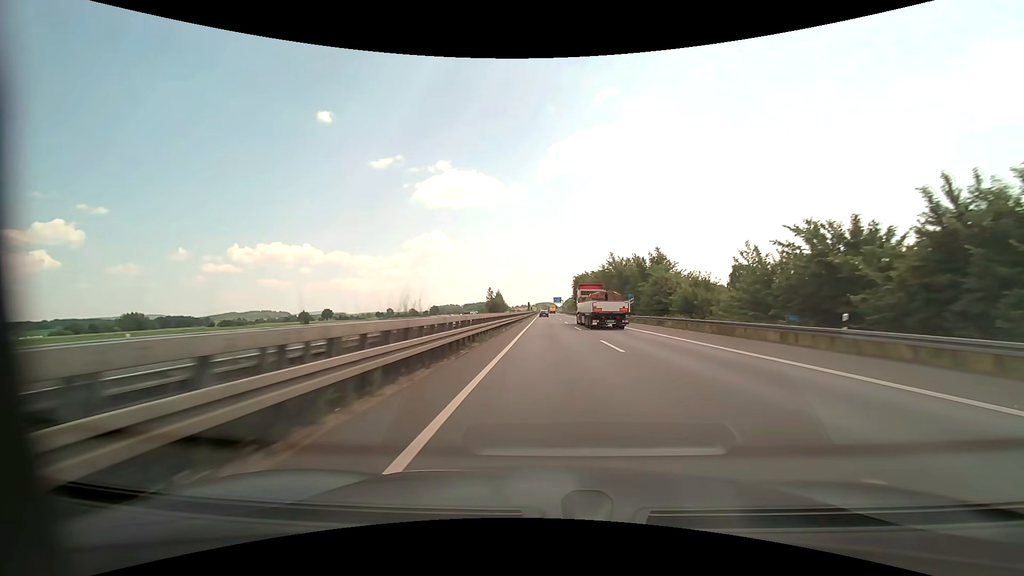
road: motorway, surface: asphalt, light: Day
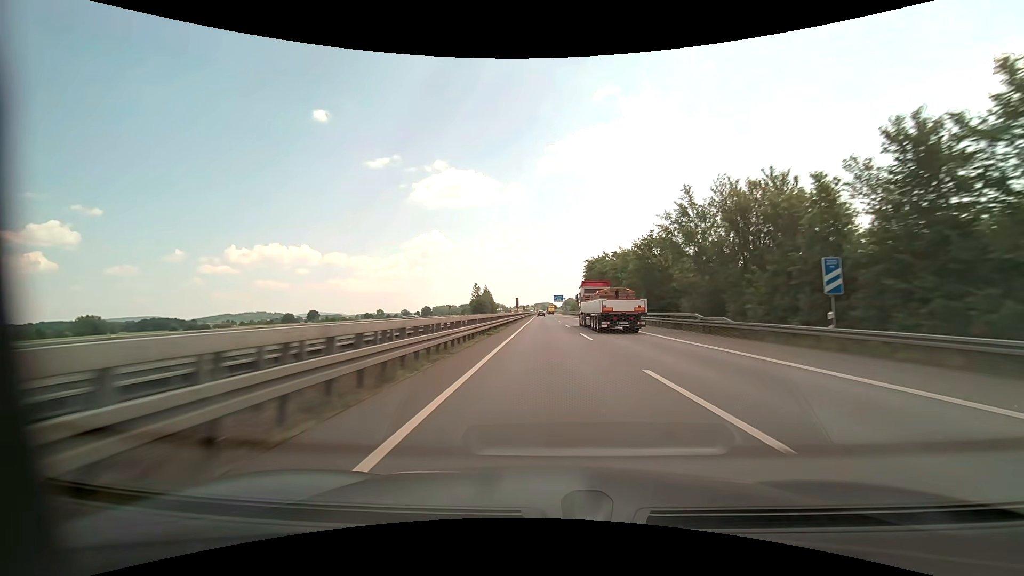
(+0.1, +48.4) m; 0°
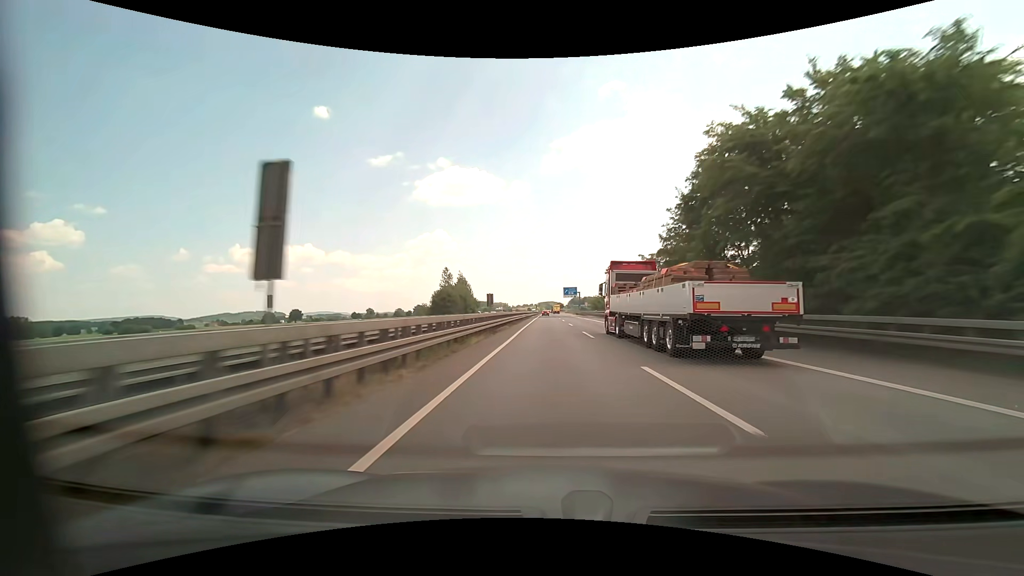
(-0.6, +73.1) m; -1°
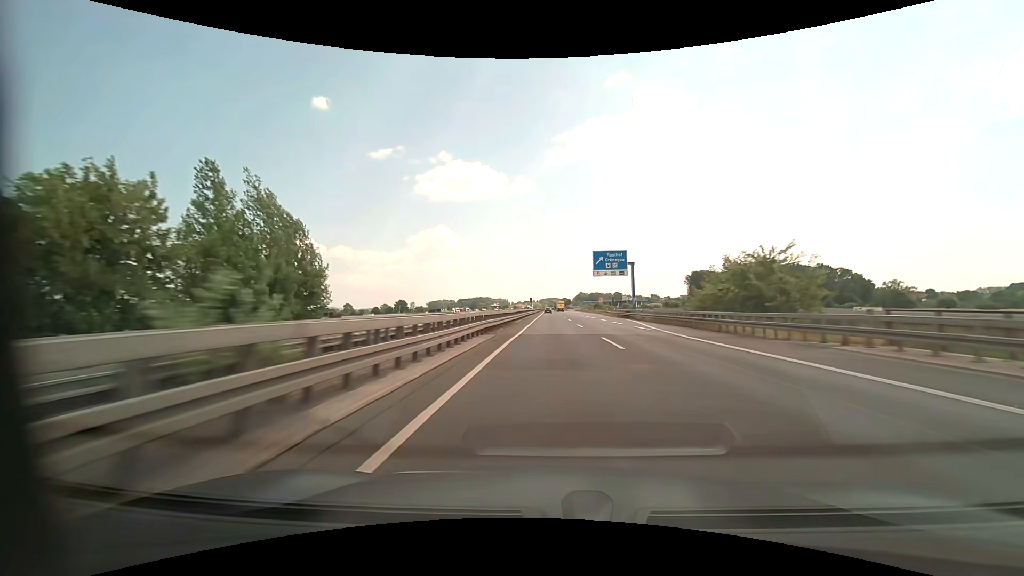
(0.0, +99.5) m; 0°
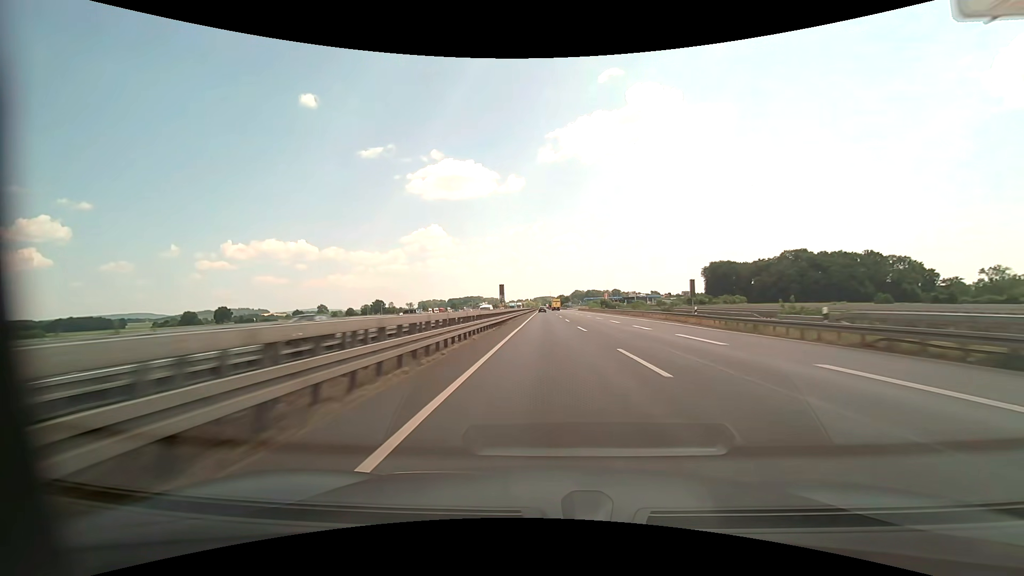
(+0.4, +61.1) m; +1°
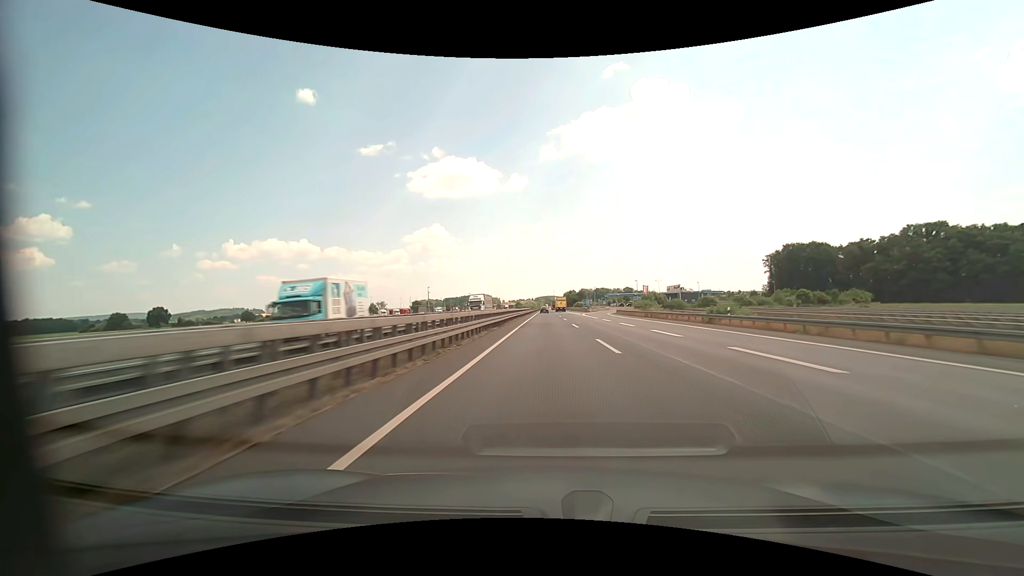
(-0.3, +102.7) m; 0°
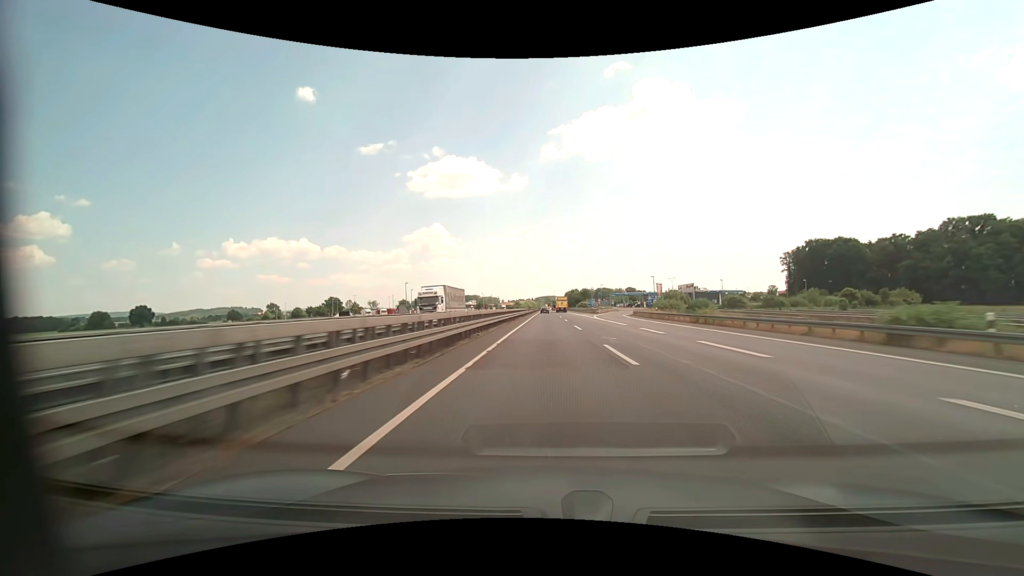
(0.0, +20.6) m; 0°
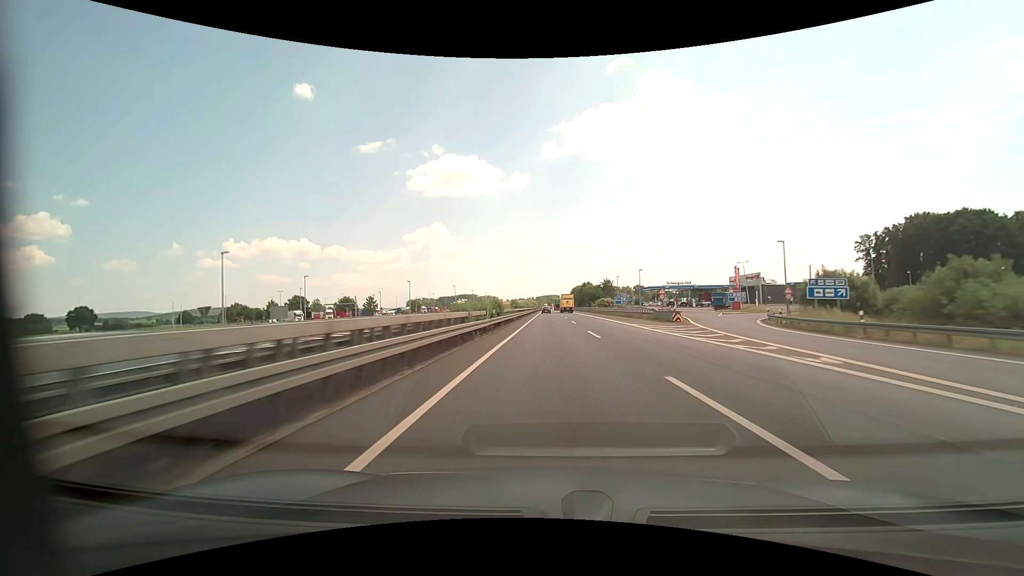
(-0.1, +62.0) m; 0°
(0, +10) (0, +20) (0, +30) (0, +40) (0, +50) (0, +60) (0, +70) (0, +80) (0, +90) (0, +100) m
